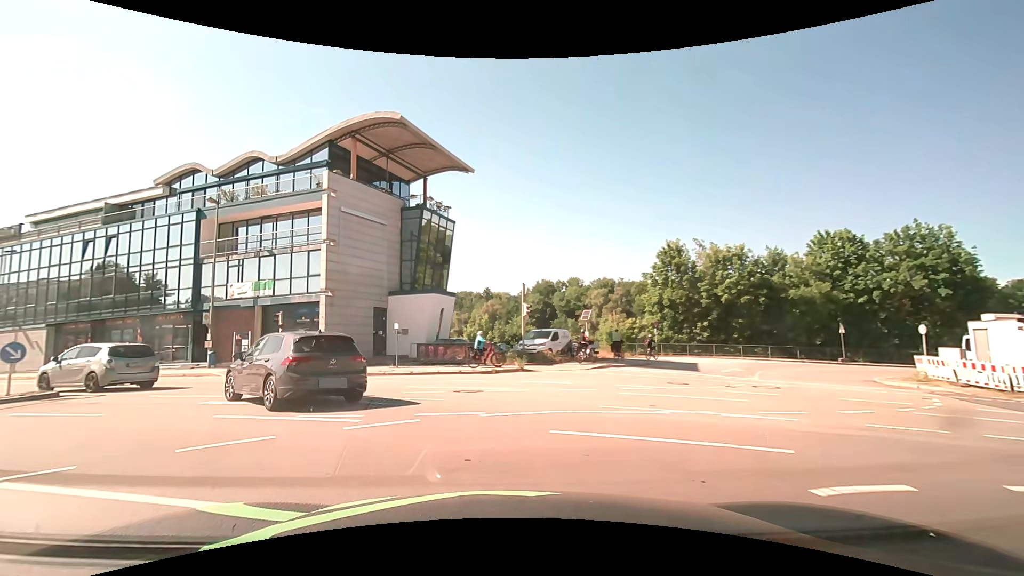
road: tertiary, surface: asphalt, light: Day
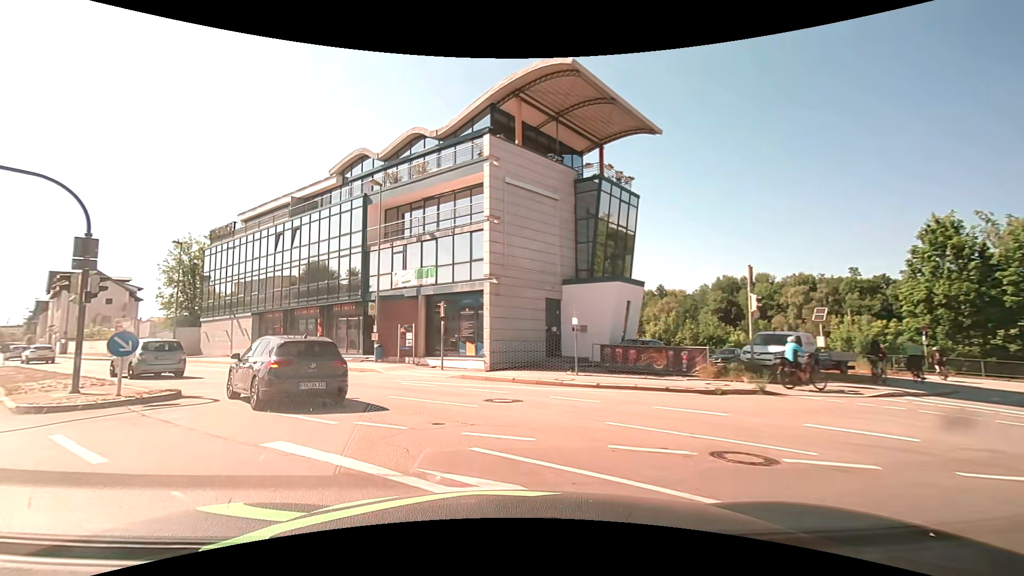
(-1.0, +6.3) m; -18°
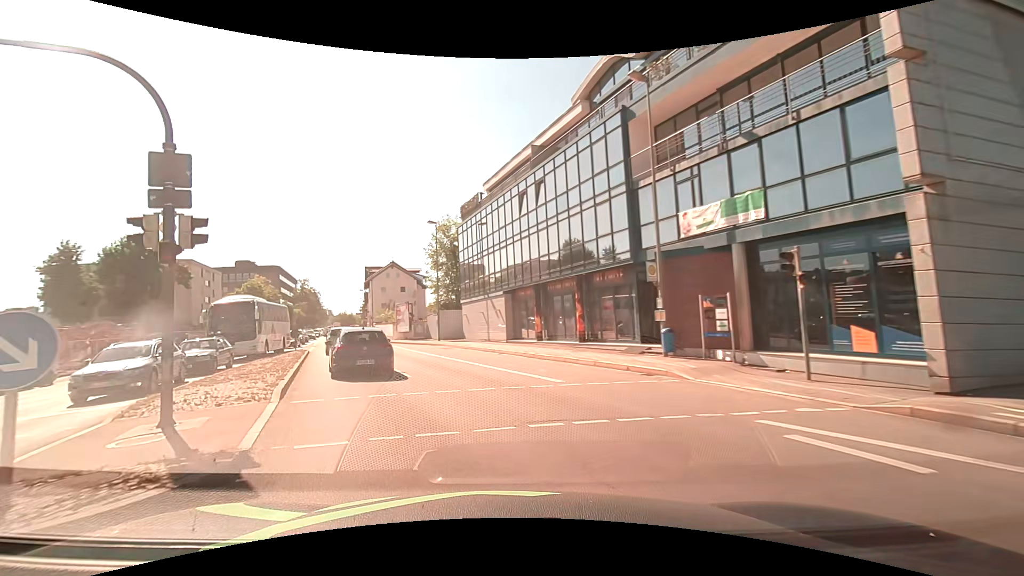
(-2.8, +10.2) m; -29°
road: primary
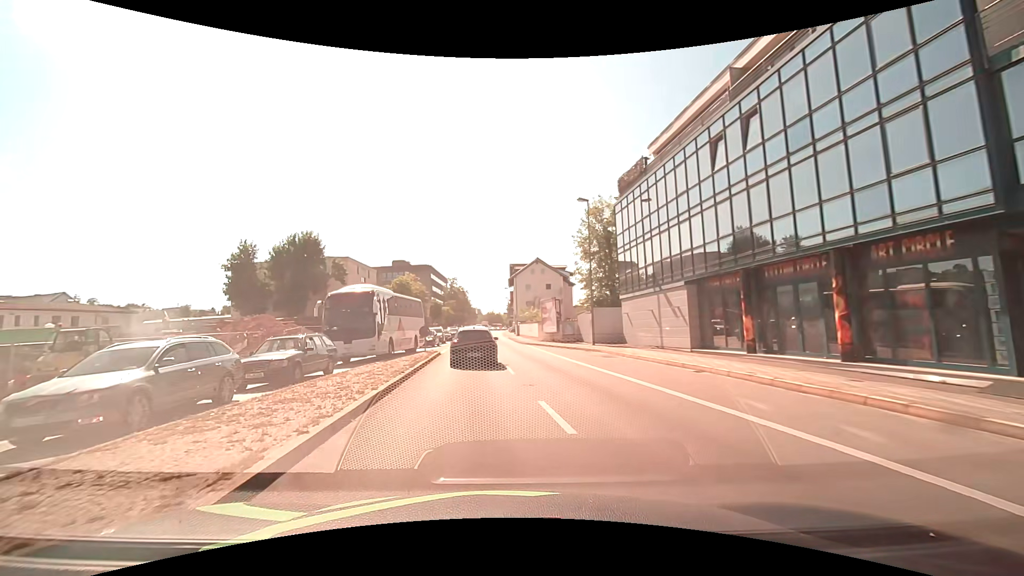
(-1.3, +8.0) m; -16°
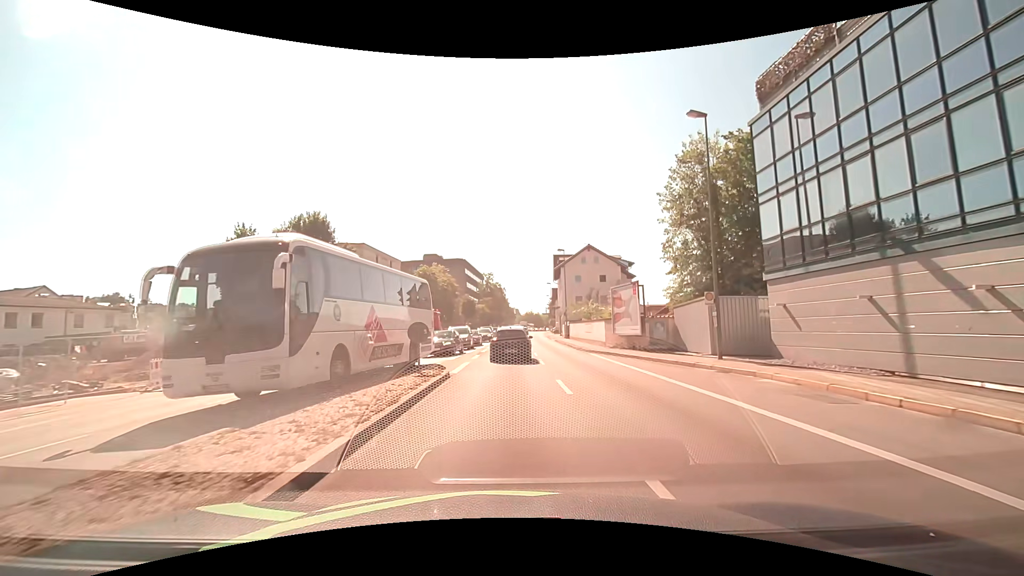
(-0.9, +14.0) m; -4°
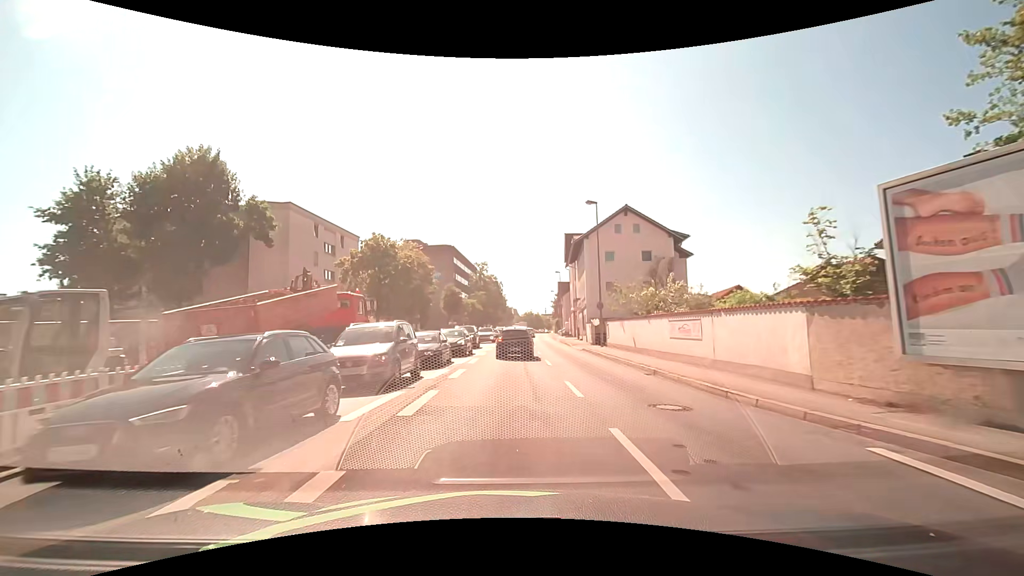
(+0.1, +22.1) m; 0°
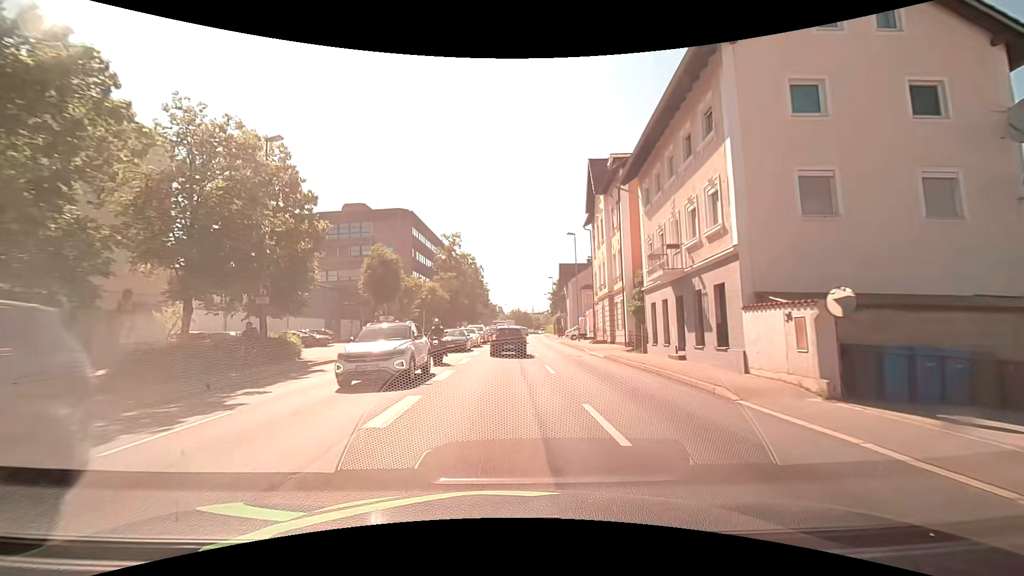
(+0.6, +31.3) m; +2°
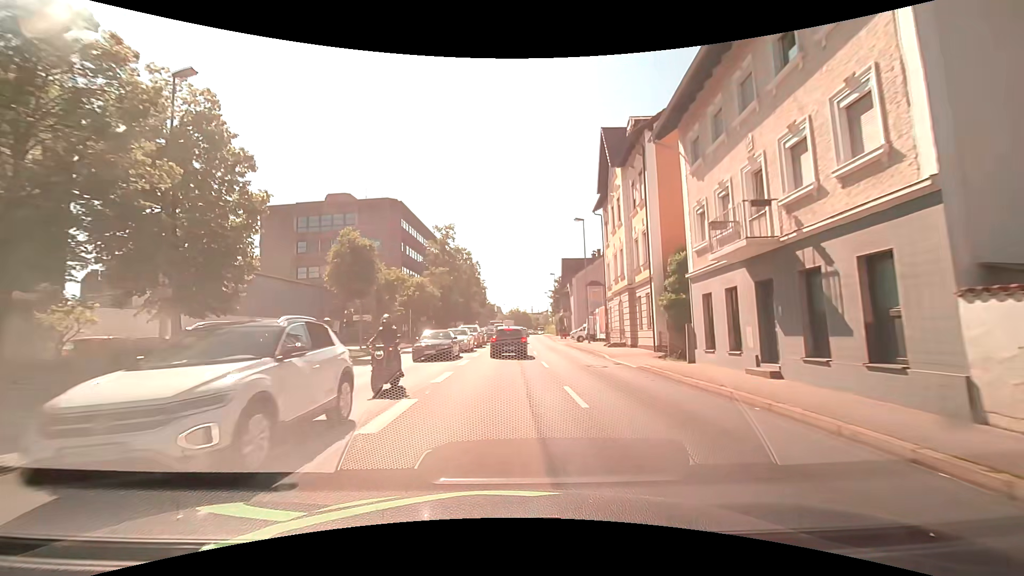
(0.0, +6.3) m; +1°
